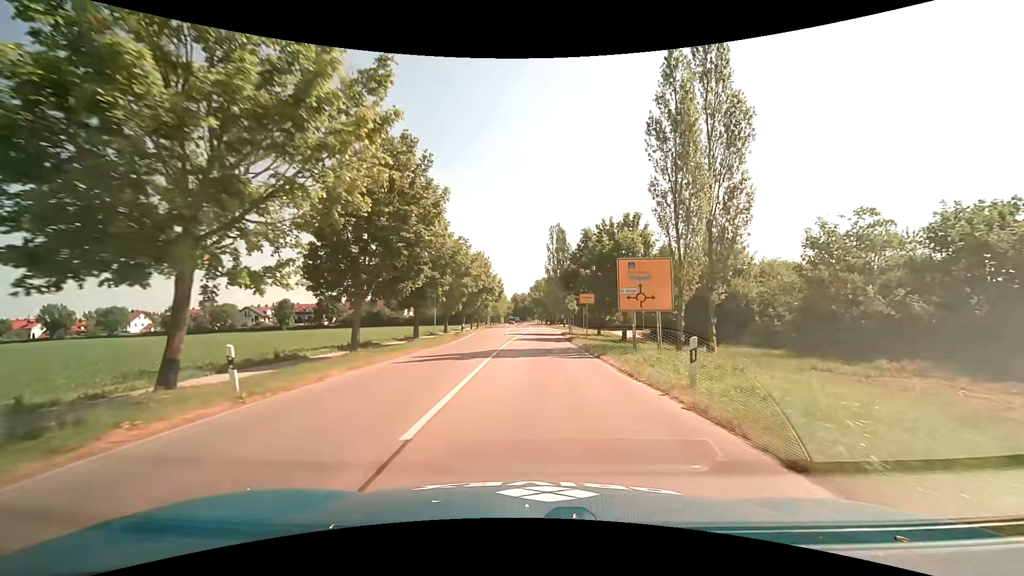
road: tertiary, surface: asphalt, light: Day
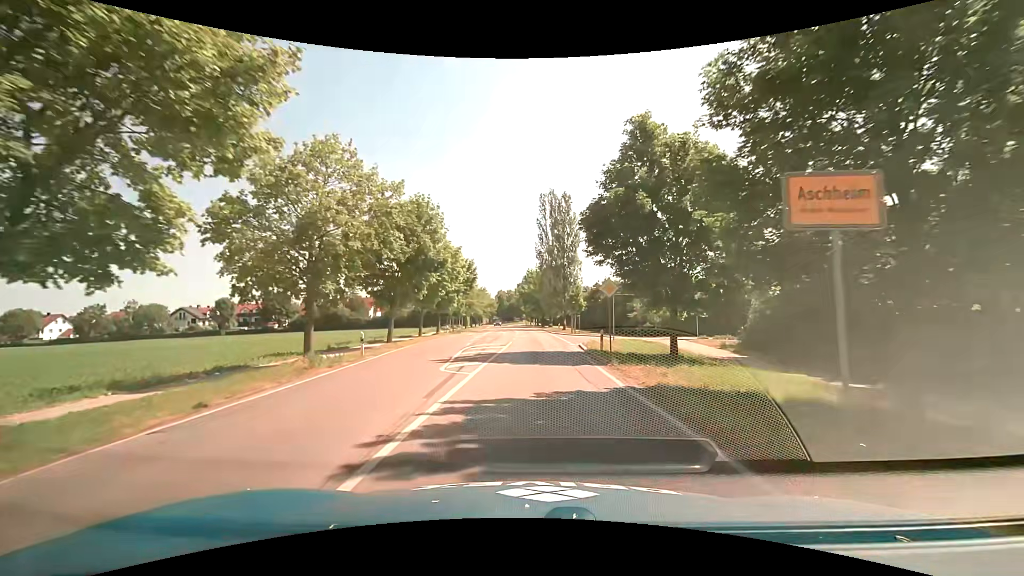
(+0.2, +27.0) m; +2°
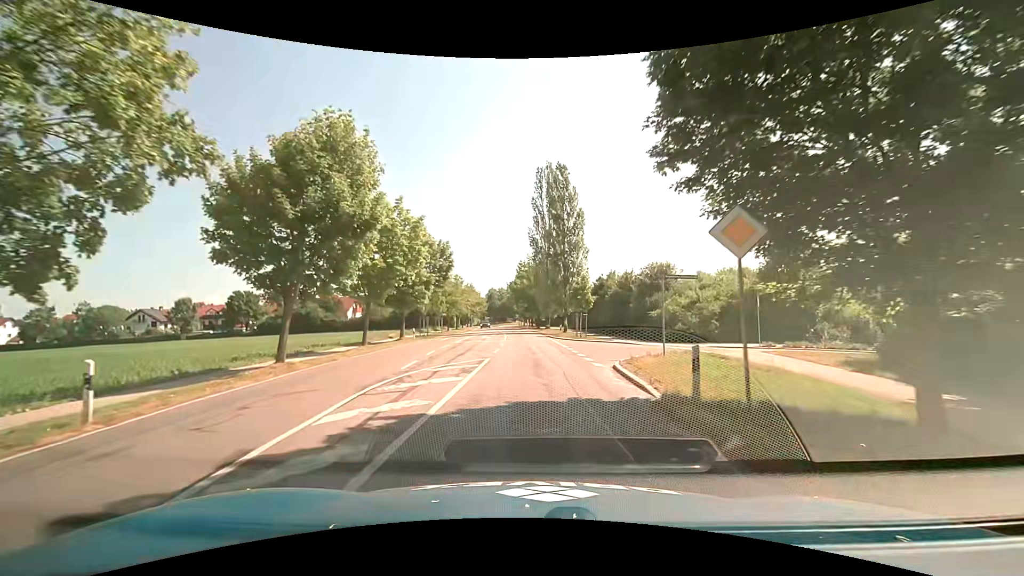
(0.0, +13.1) m; 0°
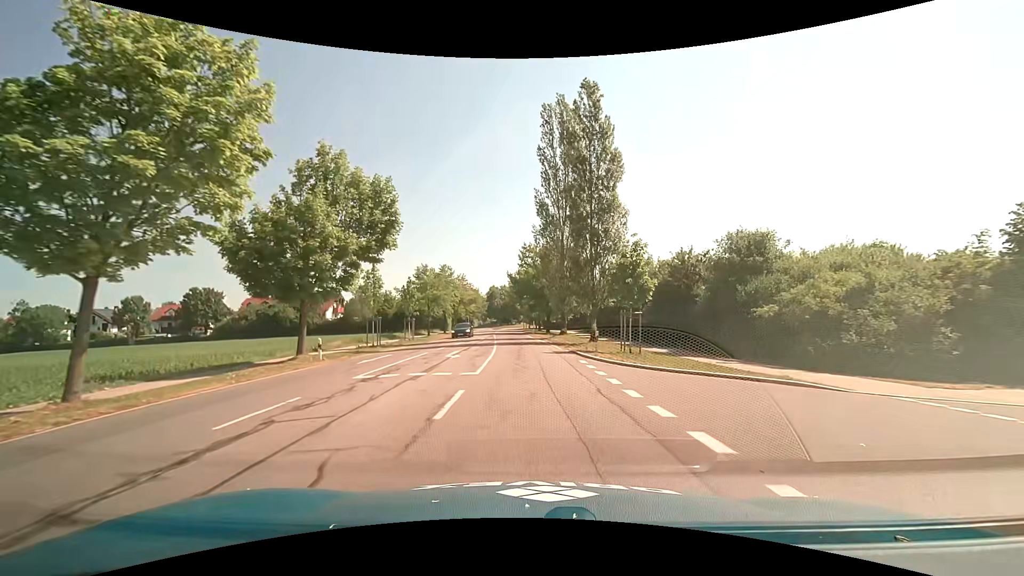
(-0.1, +19.8) m; -1°
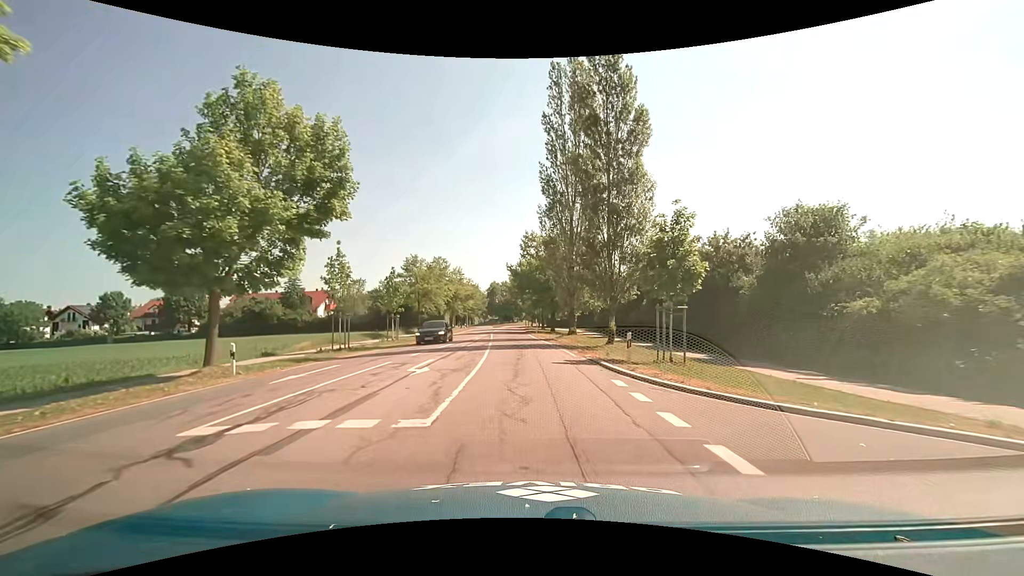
(0.0, +6.7) m; +1°
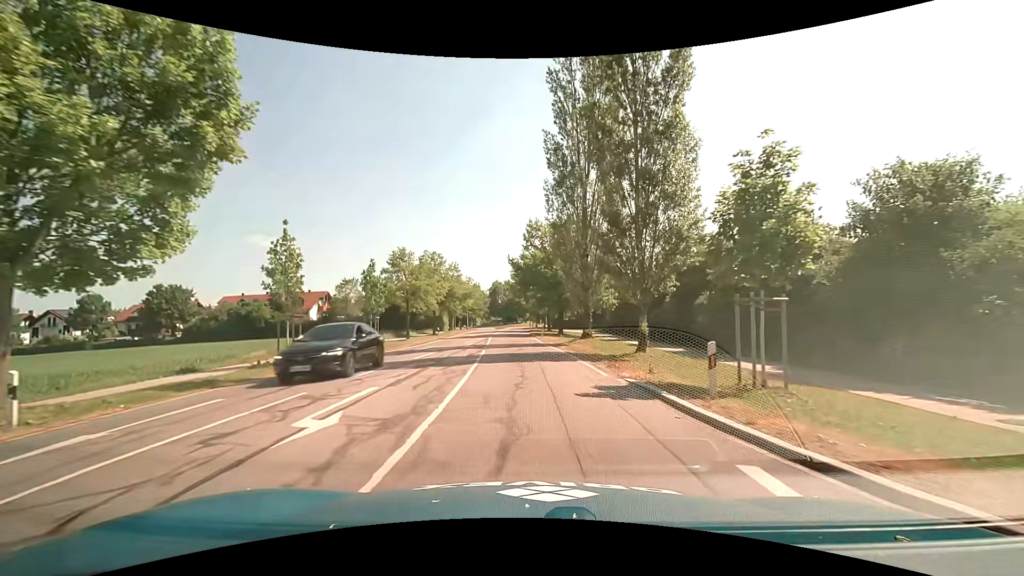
(-0.1, +6.8) m; -1°
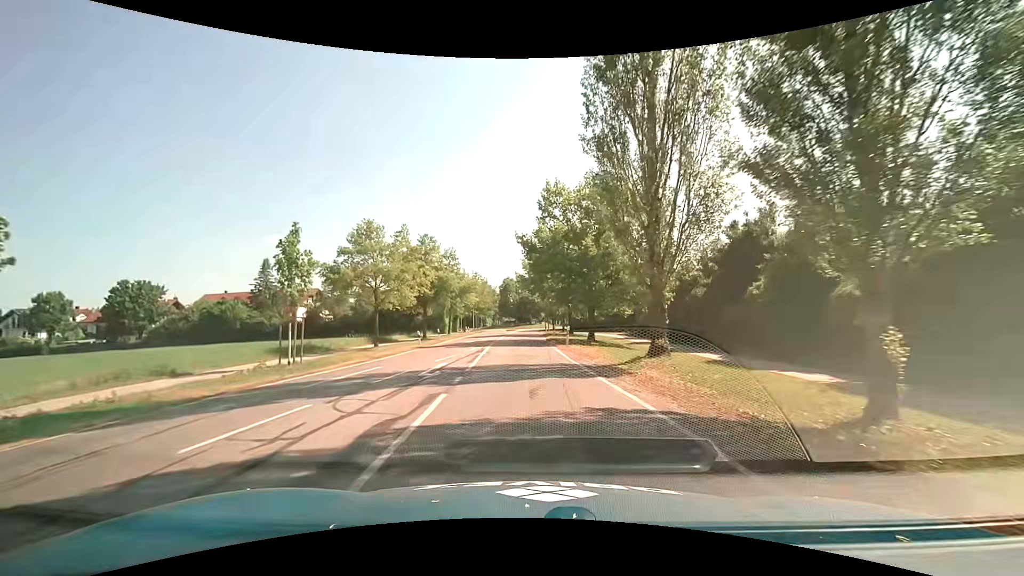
(-0.2, +13.8) m; -2°
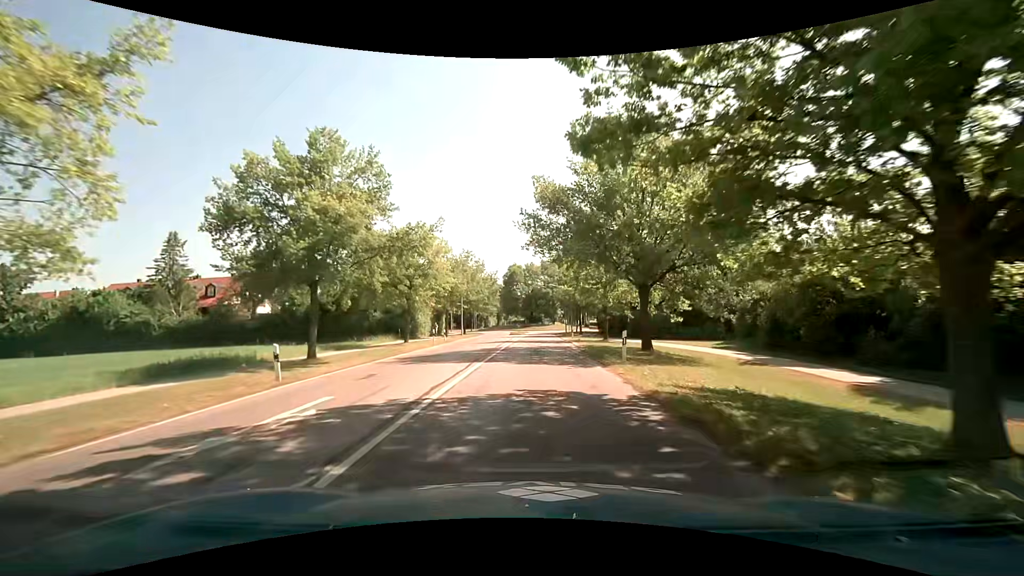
(-0.4, +28.4) m; -1°
(0, +10) (0, +20) (0, +30) (+1, +40) (+1, +50) (+1, +60) (+2, +70) (+4, +80) (+11, +87) (+15, +96) m
